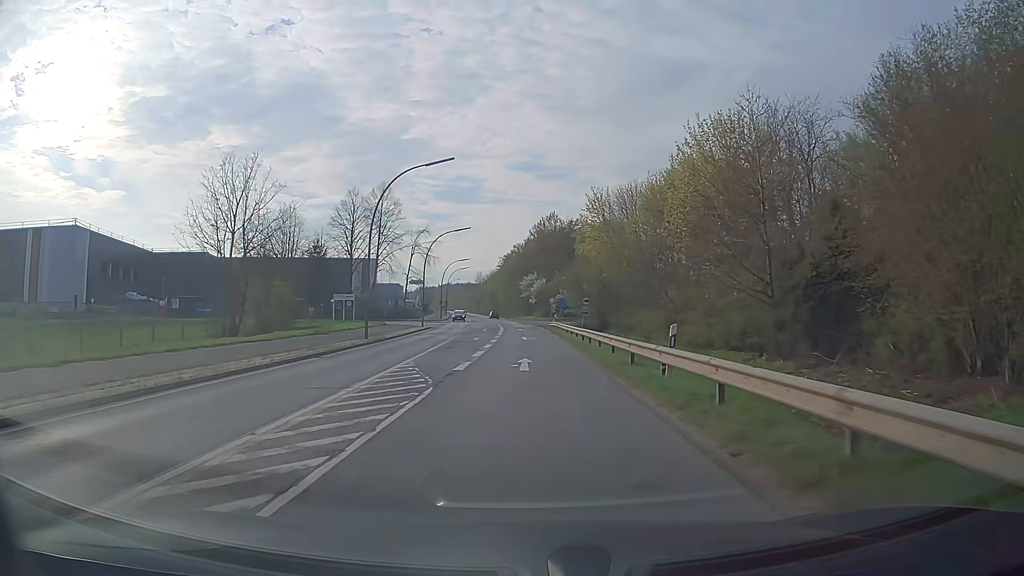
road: secondary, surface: asphalt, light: Day
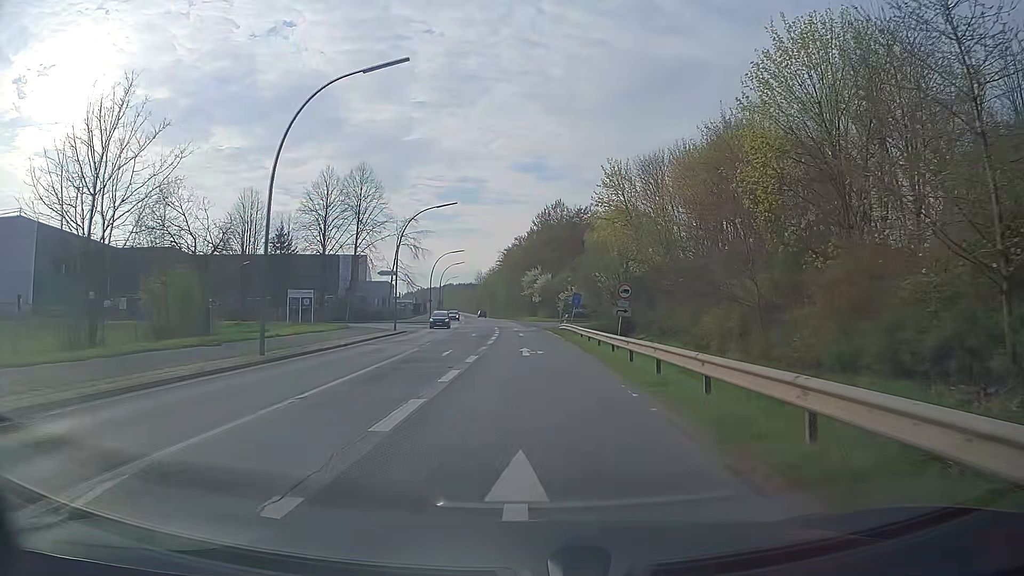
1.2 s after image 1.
(0.0, +15.2) m; 0°
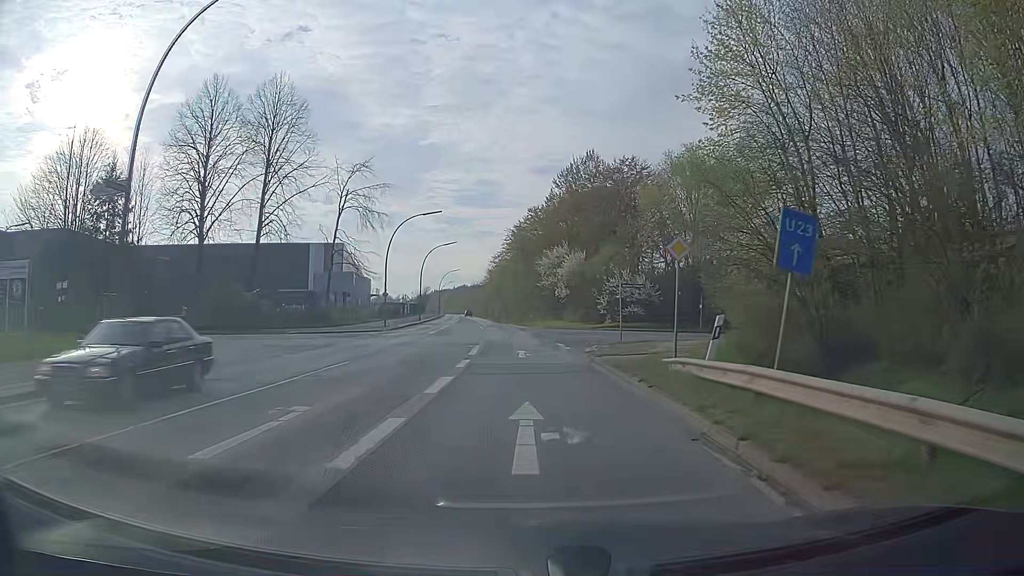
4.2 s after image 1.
(-0.3, +38.0) m; -1°
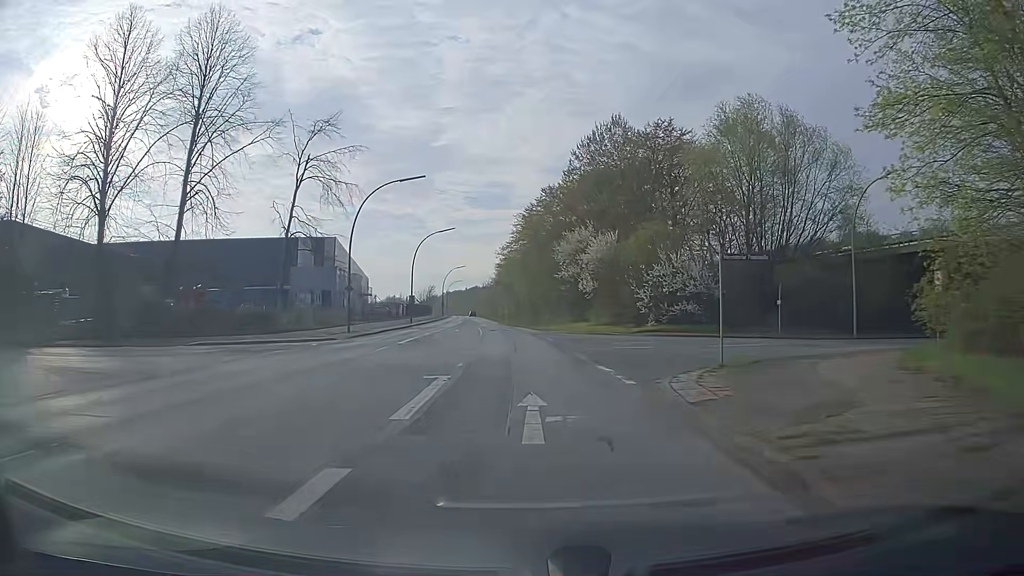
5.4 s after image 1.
(-0.2, +15.2) m; -1°
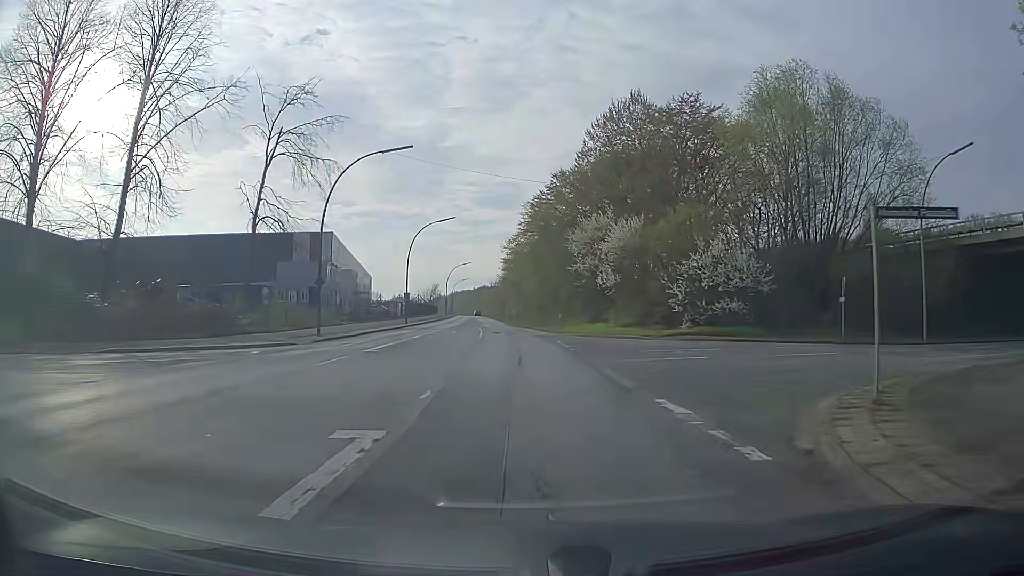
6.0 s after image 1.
(-0.1, +7.6) m; -1°
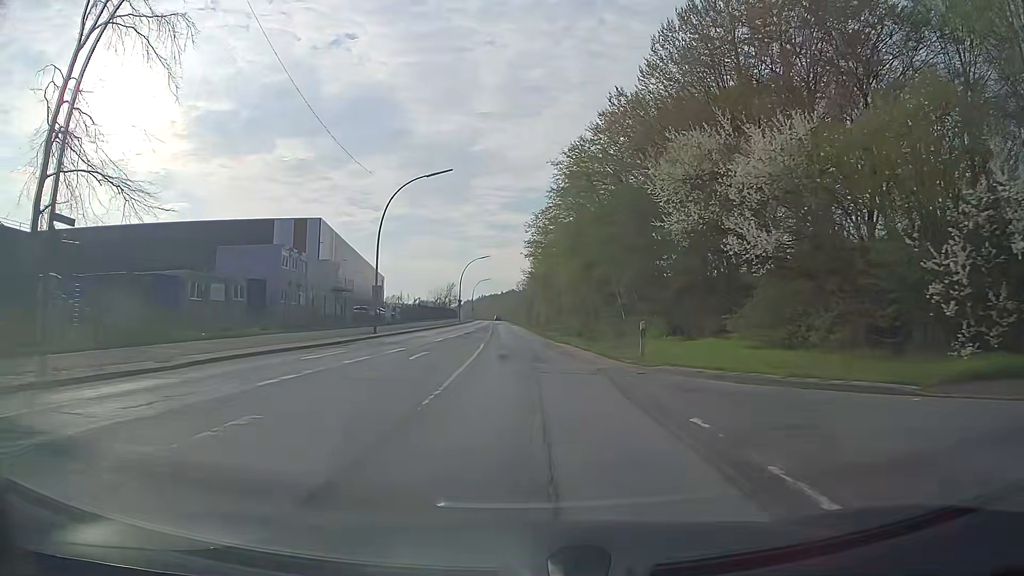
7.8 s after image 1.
(-0.3, +22.7) m; -2°
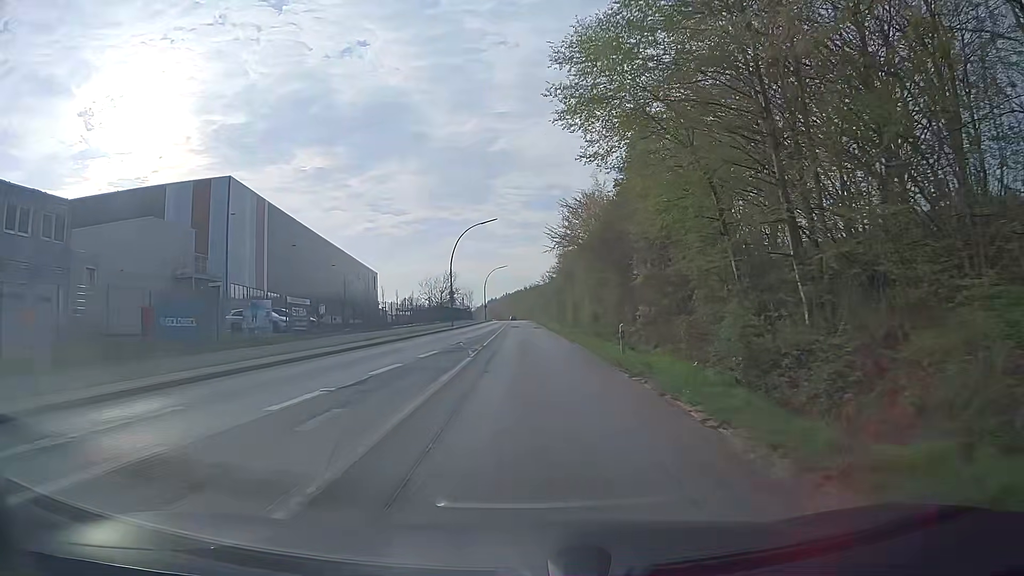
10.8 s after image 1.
(-1.0, +38.0) m; -2°
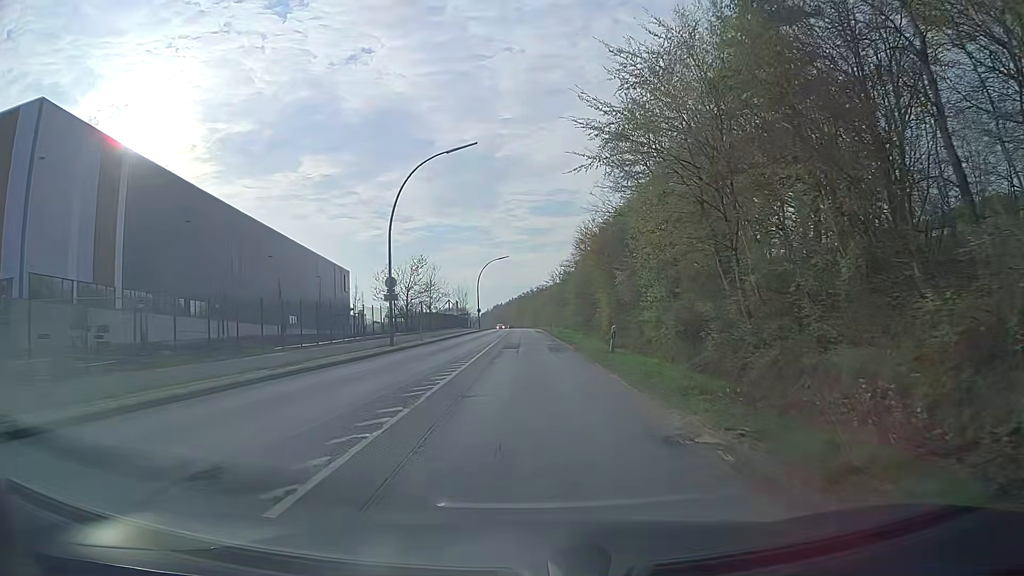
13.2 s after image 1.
(-0.3, +30.4) m; 0°
(0, +10) (0, +20) (0, +30) (-1, +40) (-1, +50) (-1, +60) (-1, +70) (-2, +80) (-2, +90) (-3, +100) m
